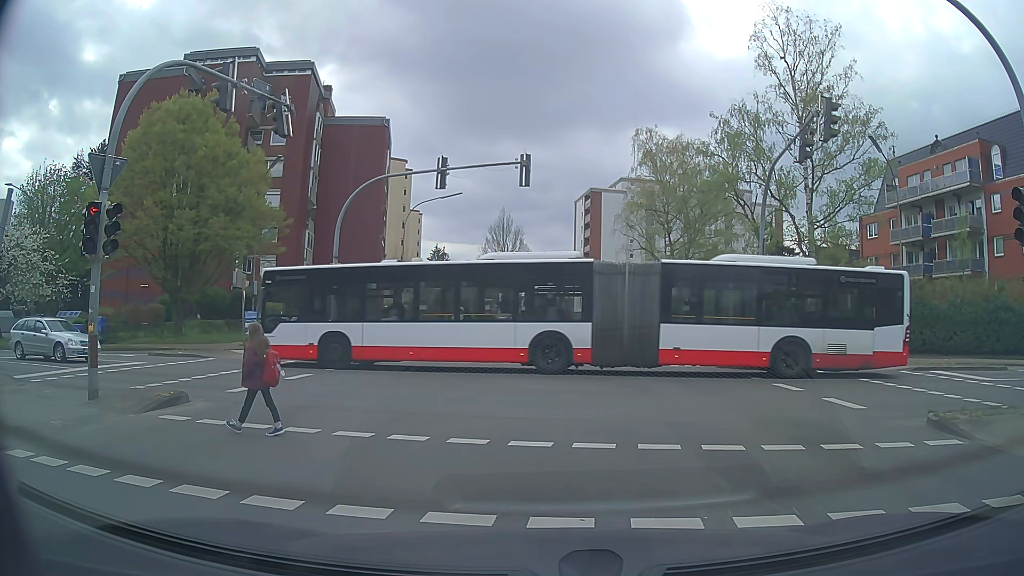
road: tertiary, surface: asphalt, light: Day
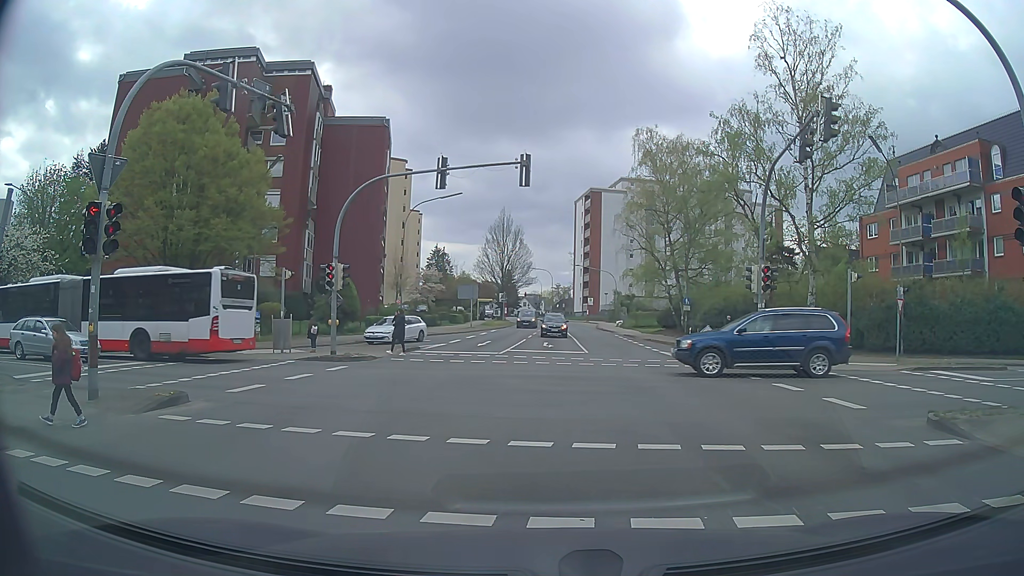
(0.0, 0.0) m; 0°
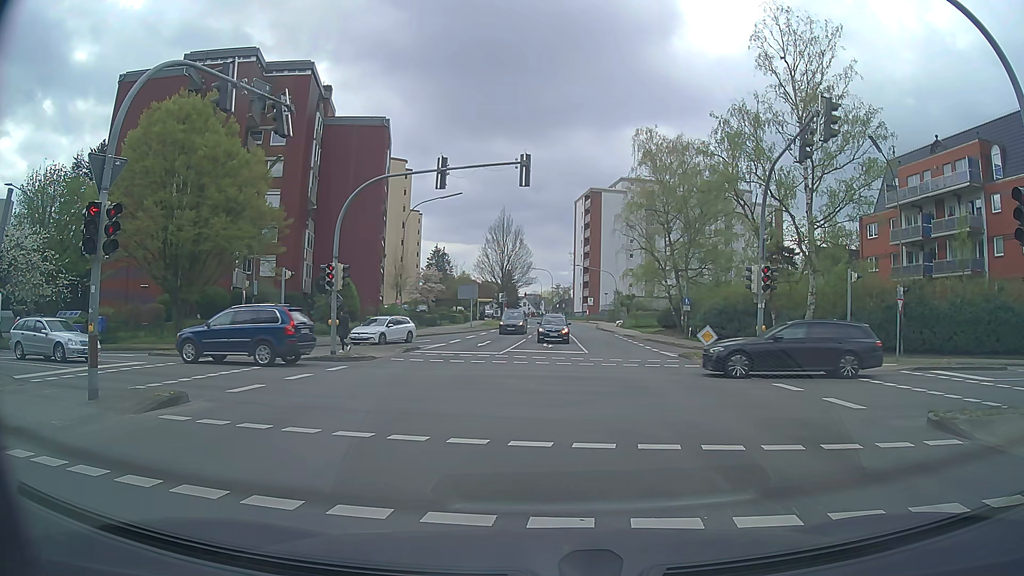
(0.0, 0.0) m; 0°
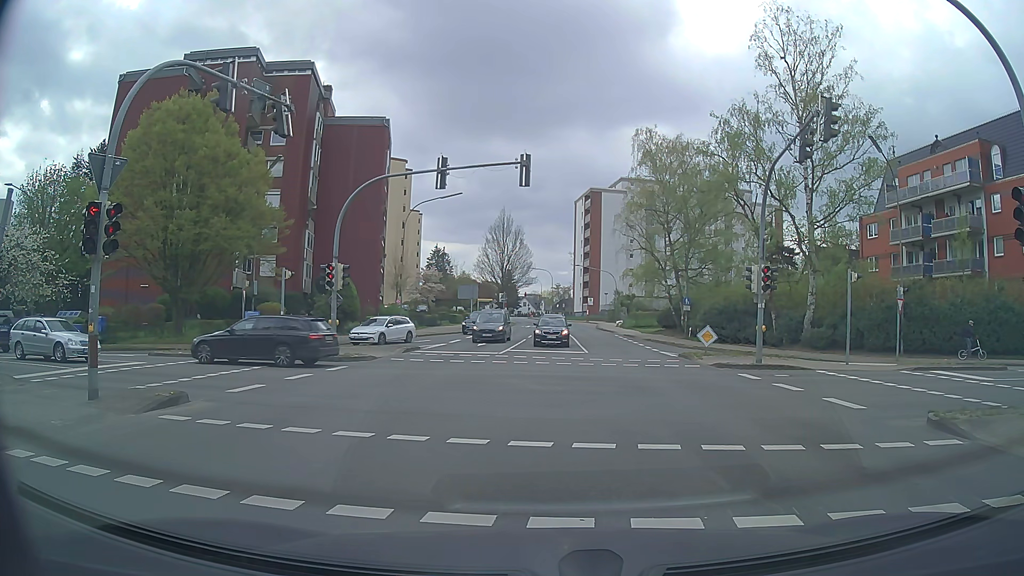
(0.0, 0.0) m; 0°
